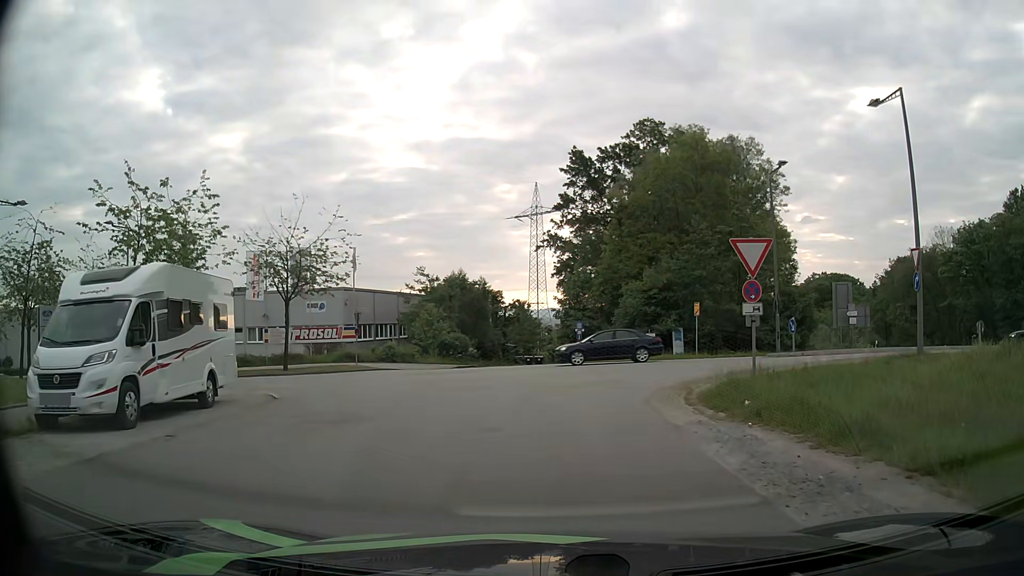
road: secondary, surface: asphalt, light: Day
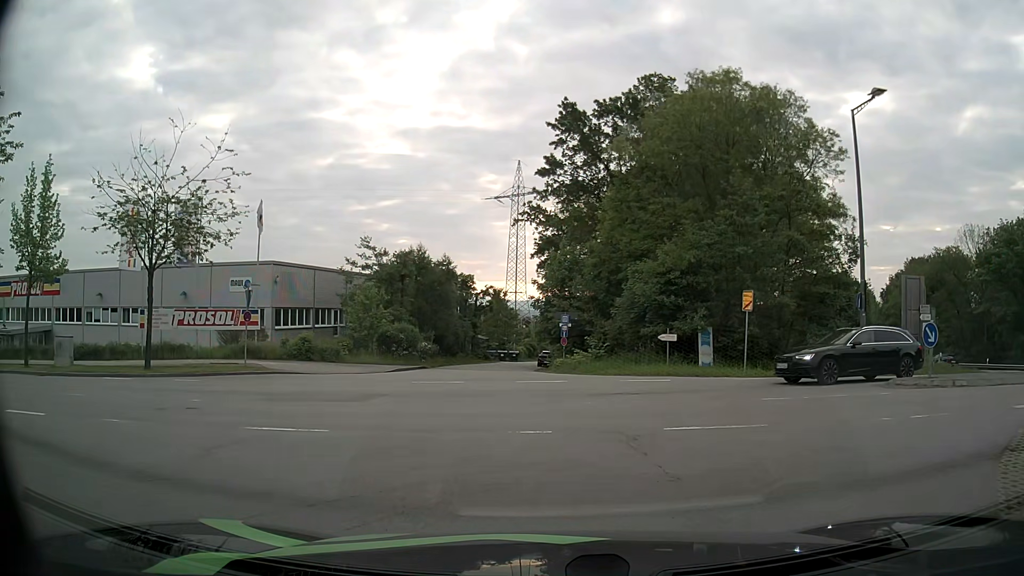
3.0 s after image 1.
(+0.1, +11.7) m; +1°
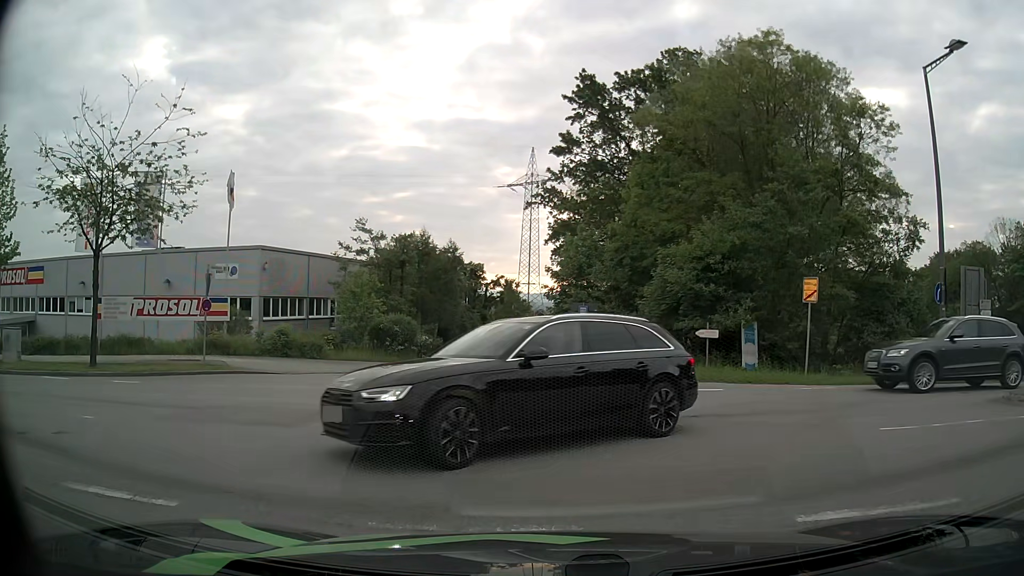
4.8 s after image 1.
(0.0, +4.2) m; +1°
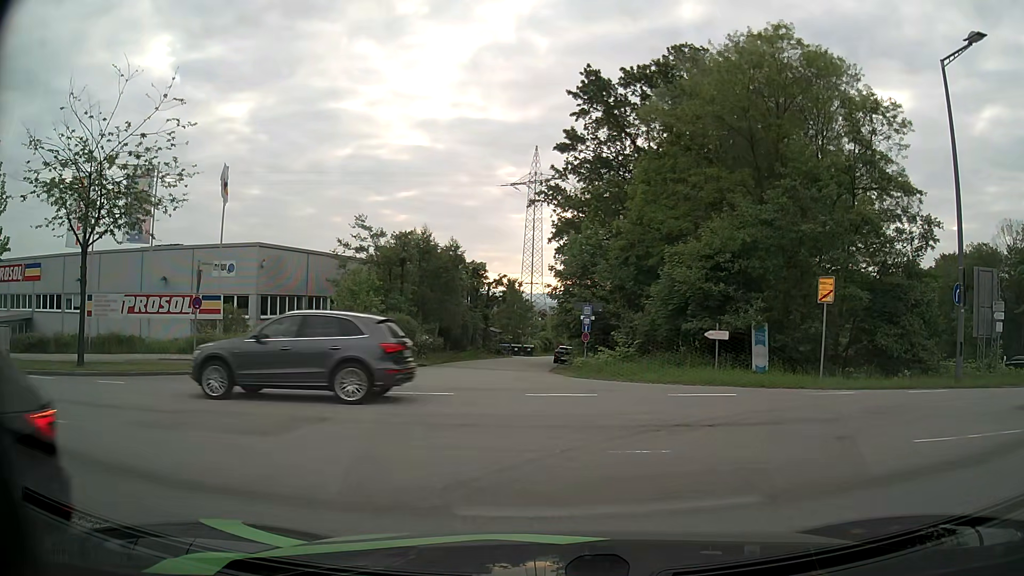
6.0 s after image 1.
(0.0, +0.8) m; 0°
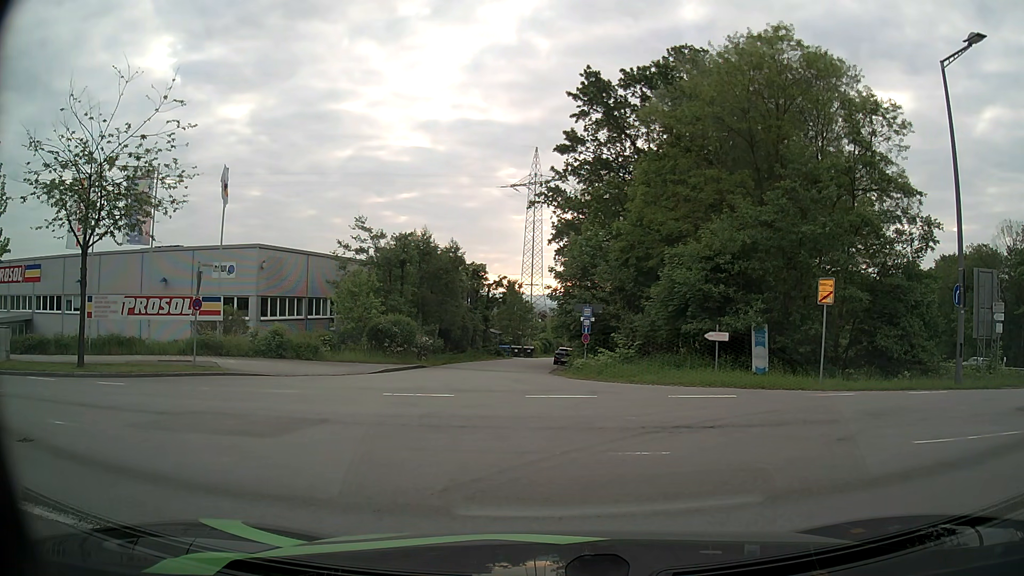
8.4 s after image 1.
(0.0, +0.1) m; 0°
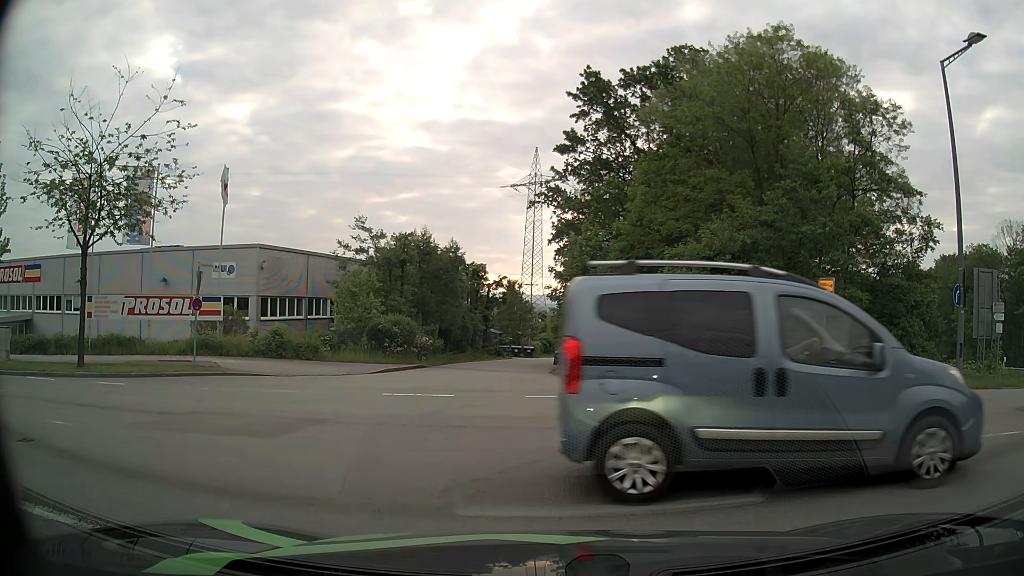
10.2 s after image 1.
(0.0, 0.0) m; 0°
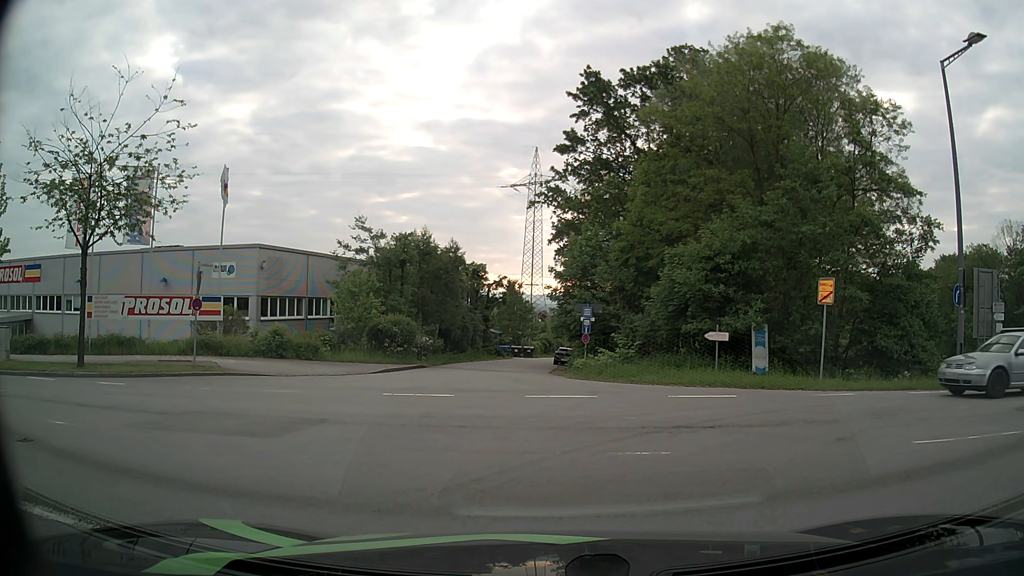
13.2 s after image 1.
(0.0, 0.0) m; 0°
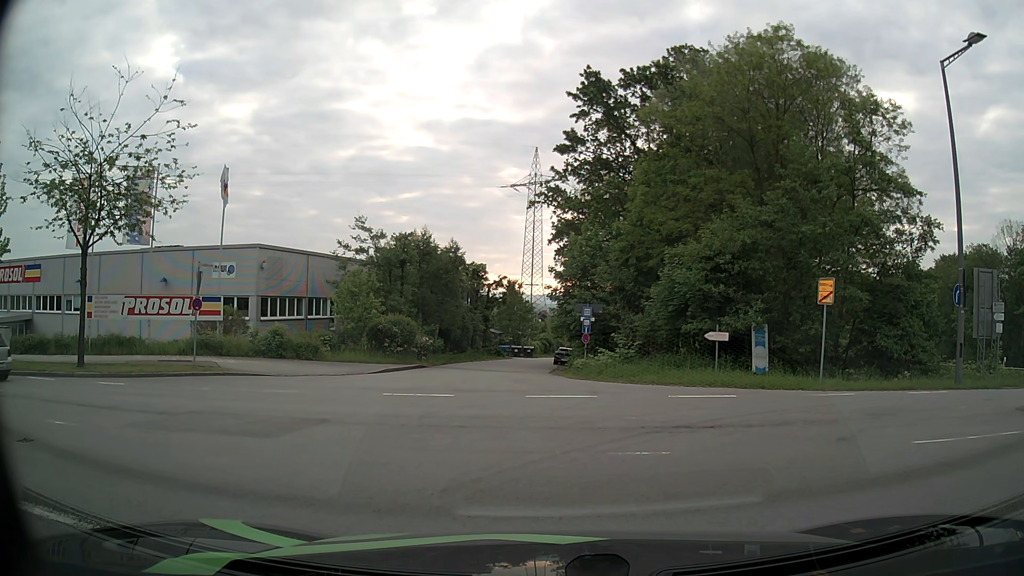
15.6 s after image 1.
(0.0, 0.0) m; 0°
(-3, +9) (-12, +14) (-22, +15) (-32, +16) (-42, +16) (-52, +17) (-62, +18) (-72, +19) (-82, +21) (-91, +23) m
